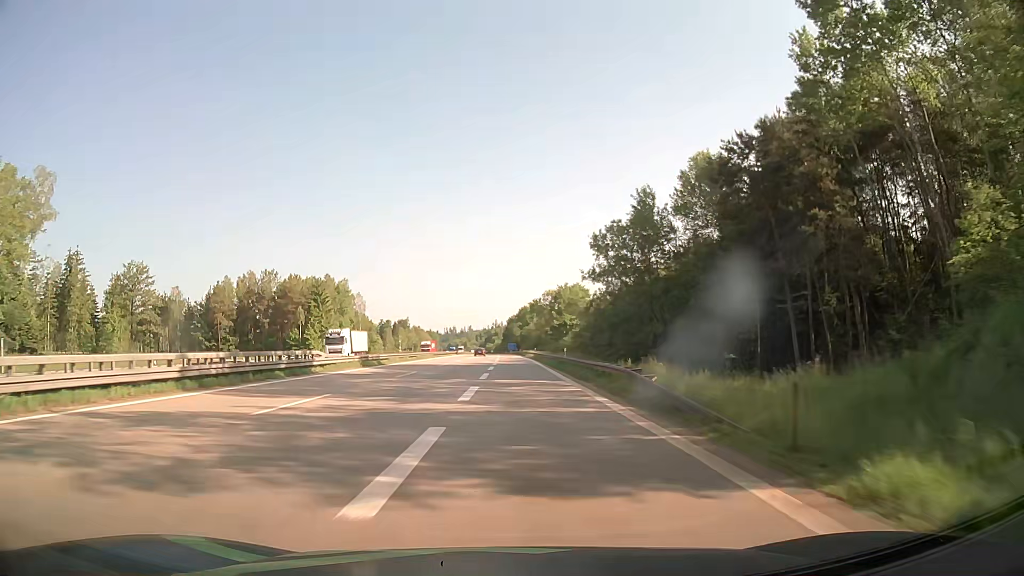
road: motorway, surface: asphalt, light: Day
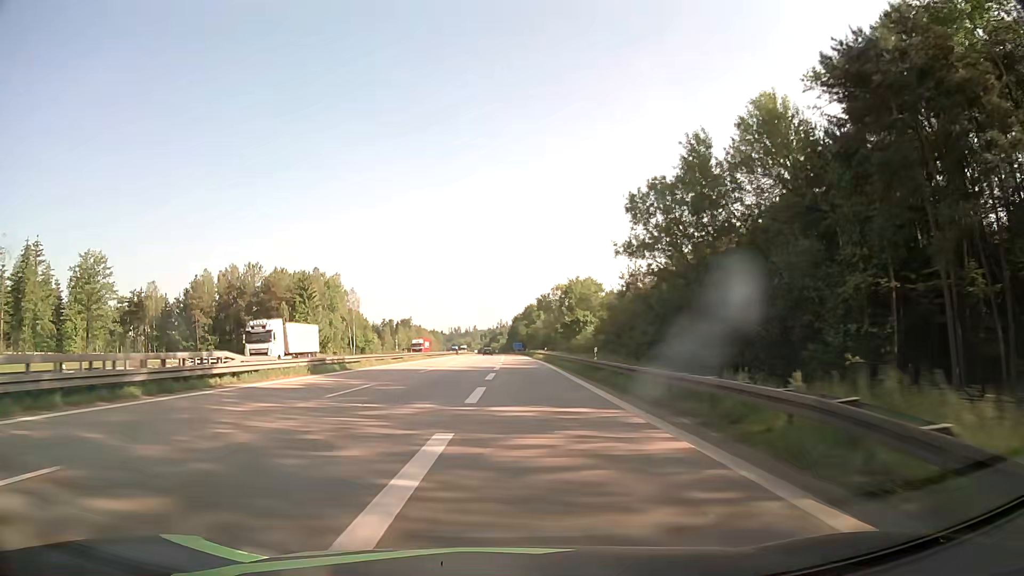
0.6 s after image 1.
(+0.2, +13.2) m; +1°
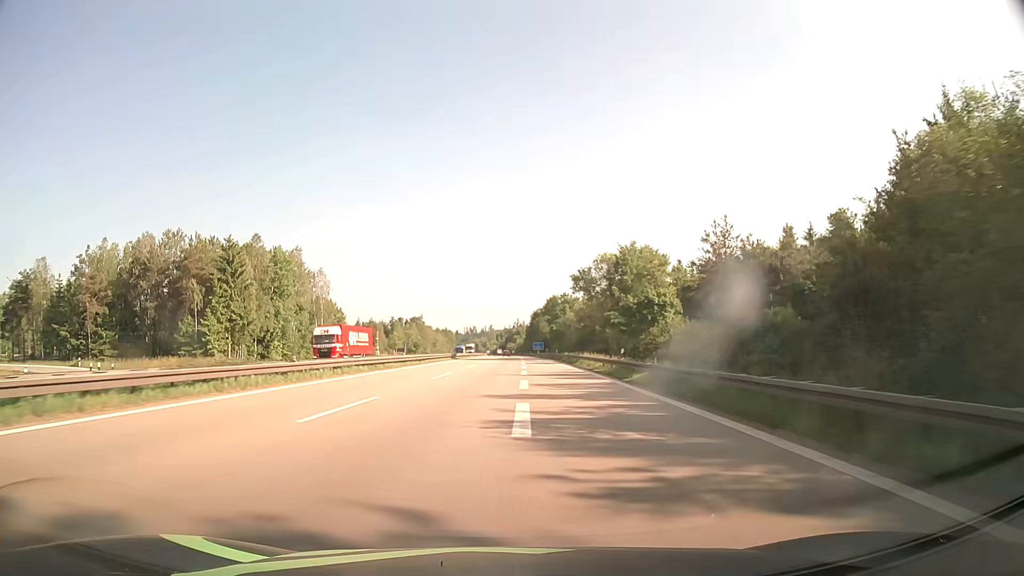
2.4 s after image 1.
(-0.5, +42.7) m; -1°
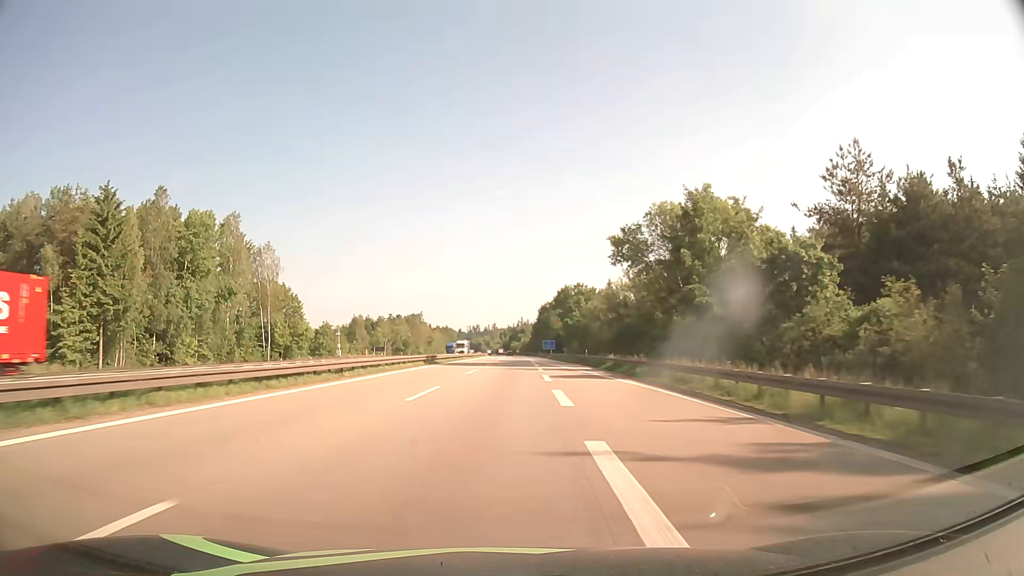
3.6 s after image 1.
(-0.1, +30.9) m; 0°
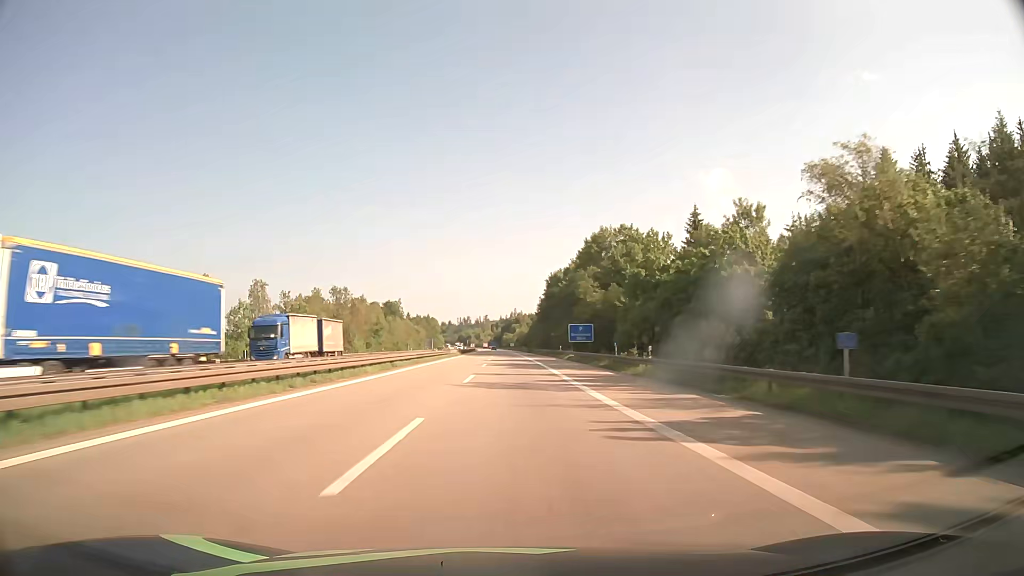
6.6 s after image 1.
(+0.7, +83.1) m; +1°
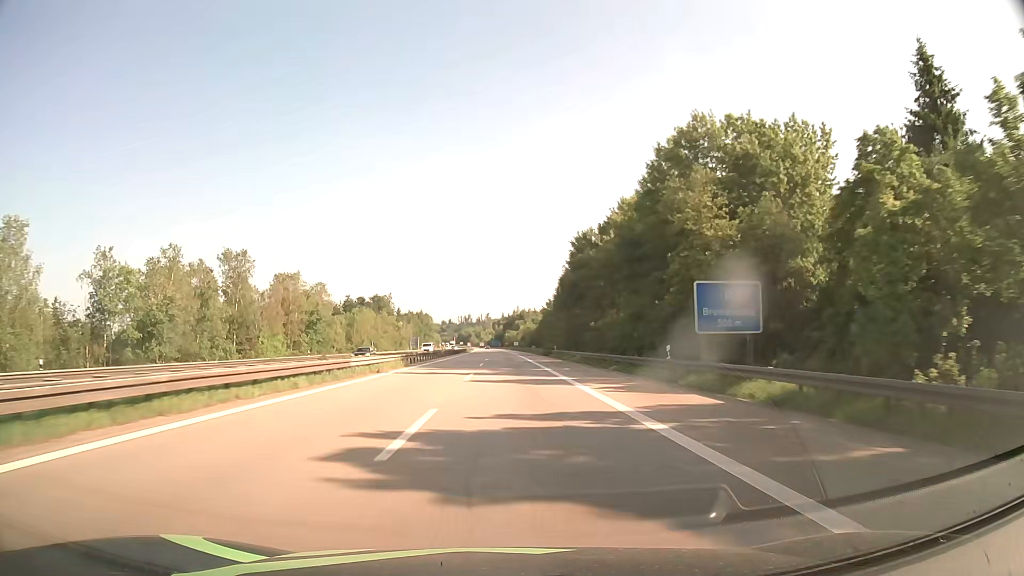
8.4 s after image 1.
(0.0, +52.2) m; 0°
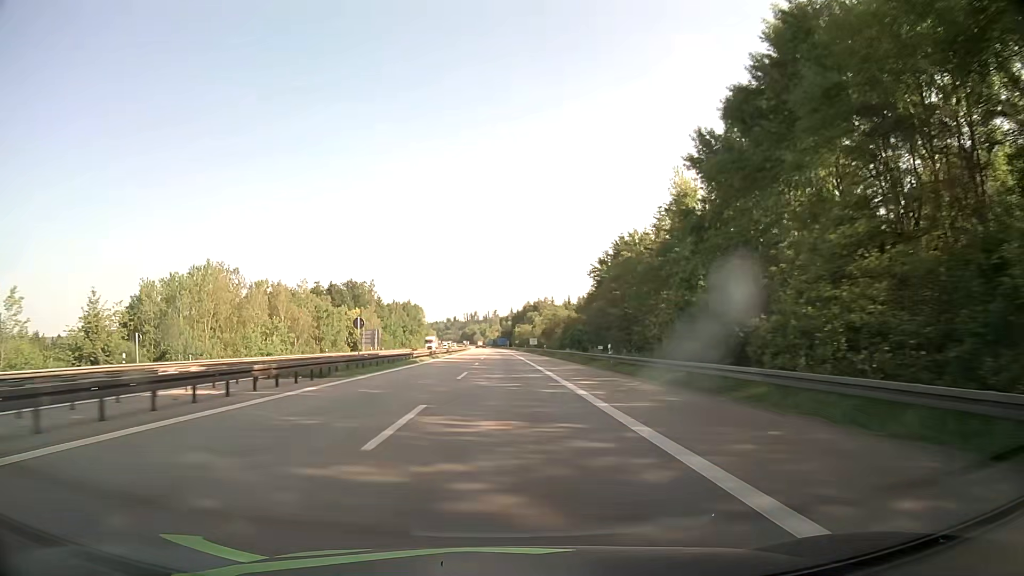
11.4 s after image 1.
(-0.5, +89.7) m; -1°
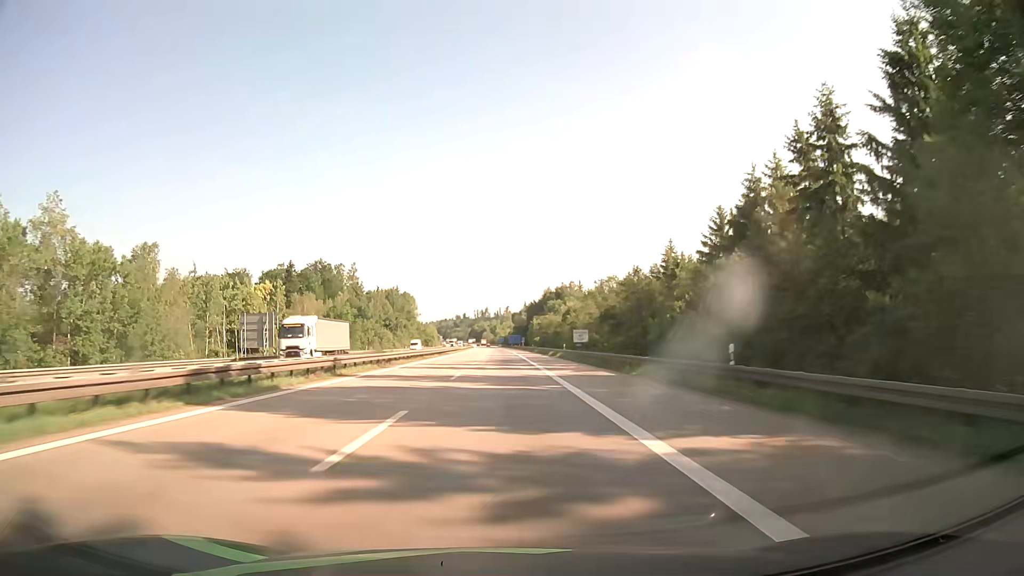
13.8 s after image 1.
(-0.3, +73.7) m; -1°
(0, +10) (0, +20) (0, +30) (0, +40) (0, +50) (-1, +60) (-1, +70) (-1, +80) (-1, +90) (-1, +100) m
